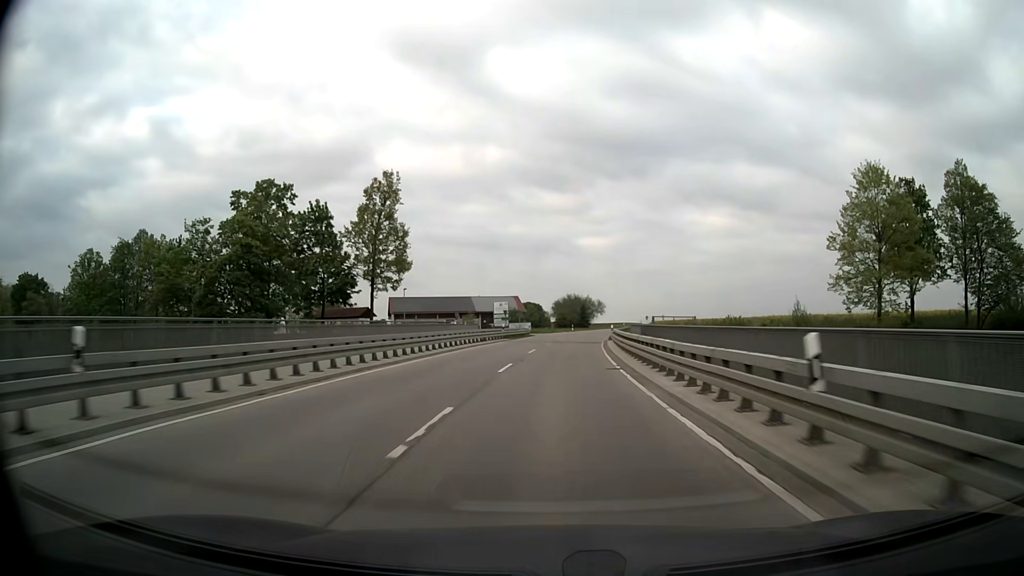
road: secondary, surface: asphalt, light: Day
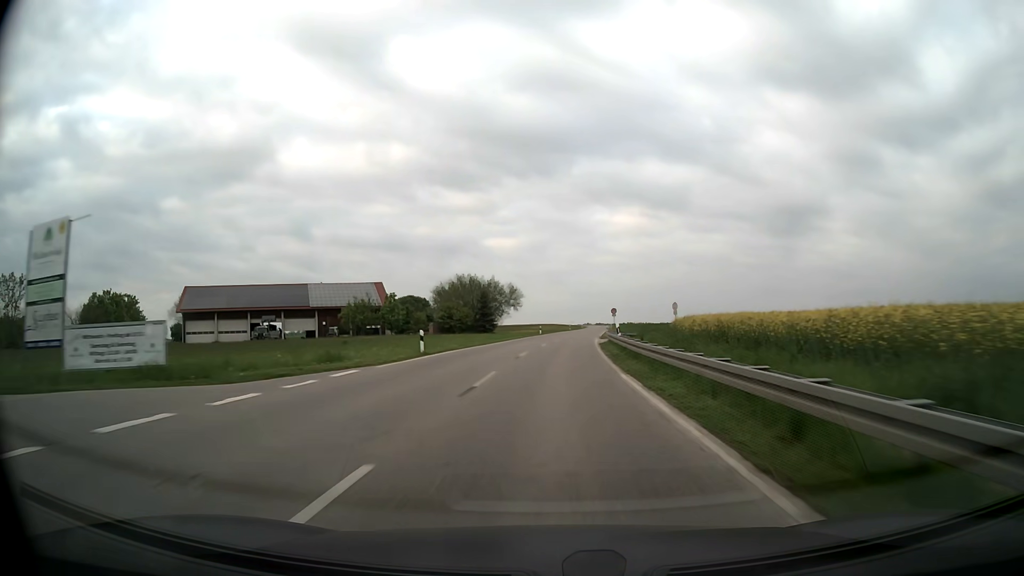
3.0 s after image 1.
(+5.6, +77.0) m; +8°
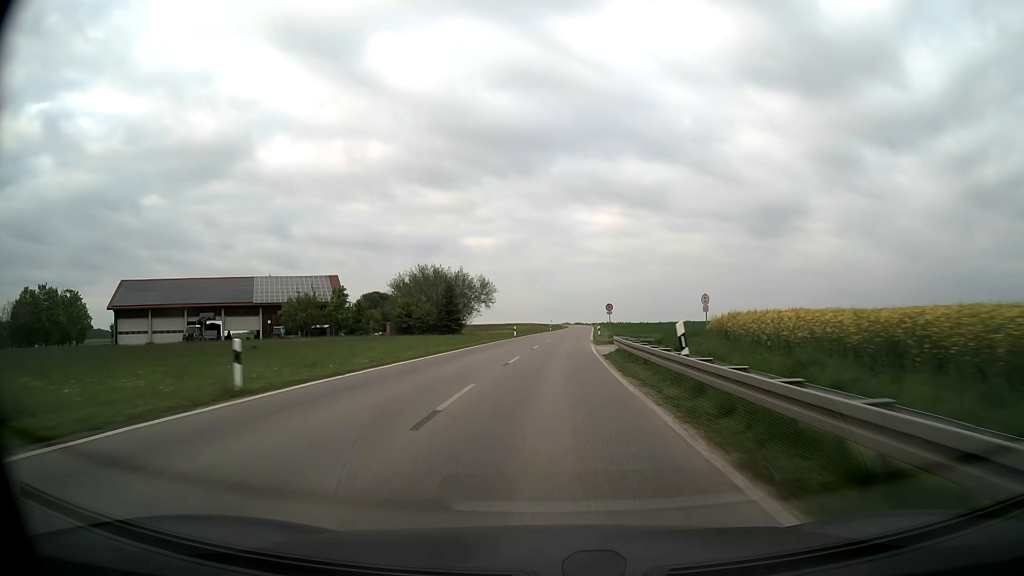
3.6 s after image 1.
(+0.2, +15.9) m; +2°
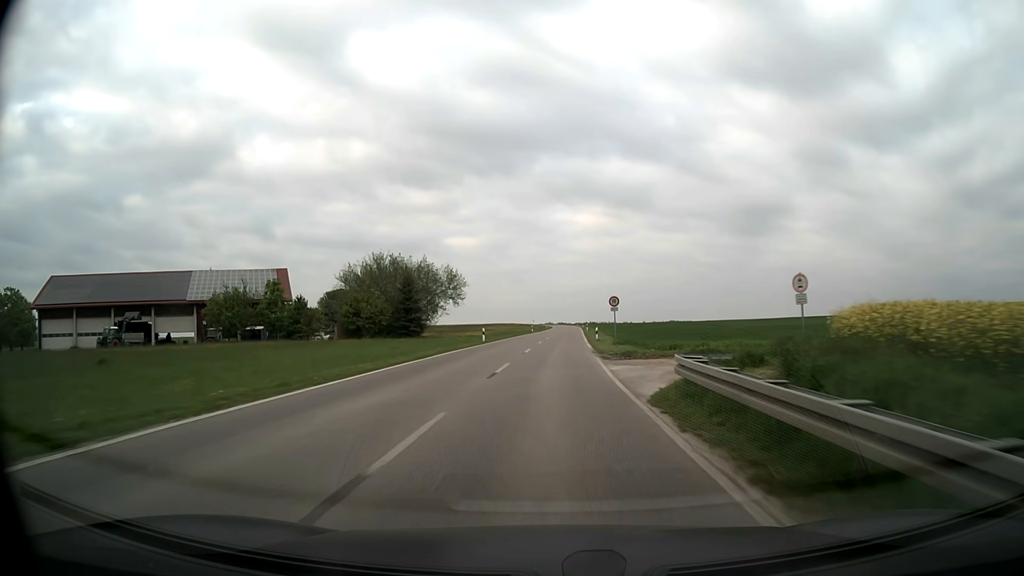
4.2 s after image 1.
(+0.2, +16.0) m; +1°
